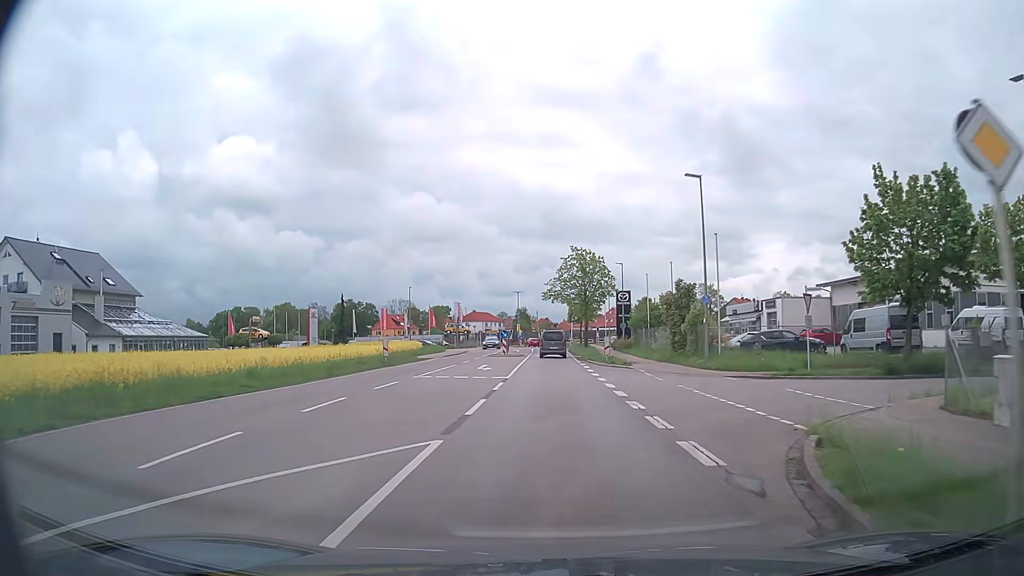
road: secondary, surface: asphalt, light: Day
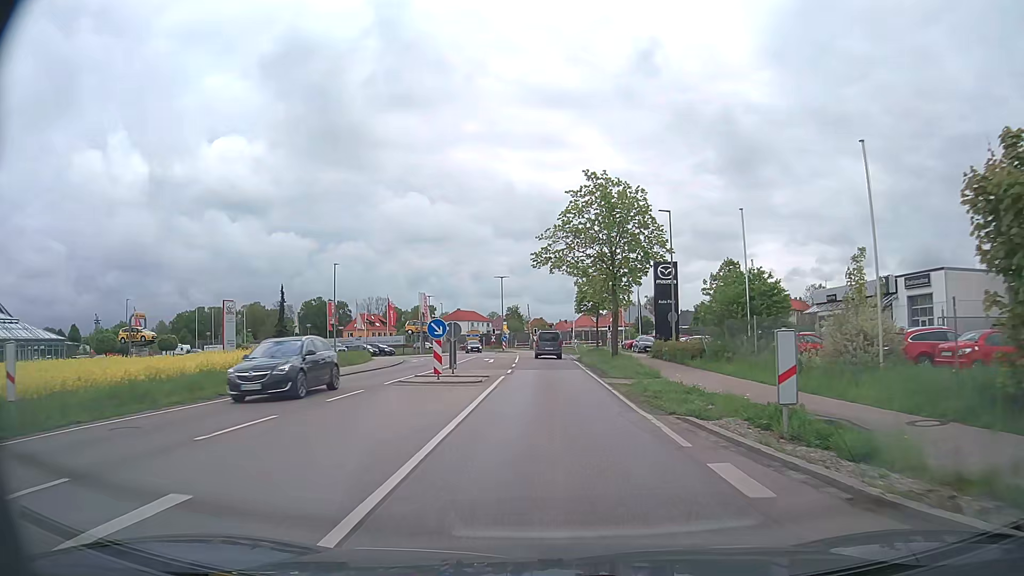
(-0.1, +28.8) m; 0°
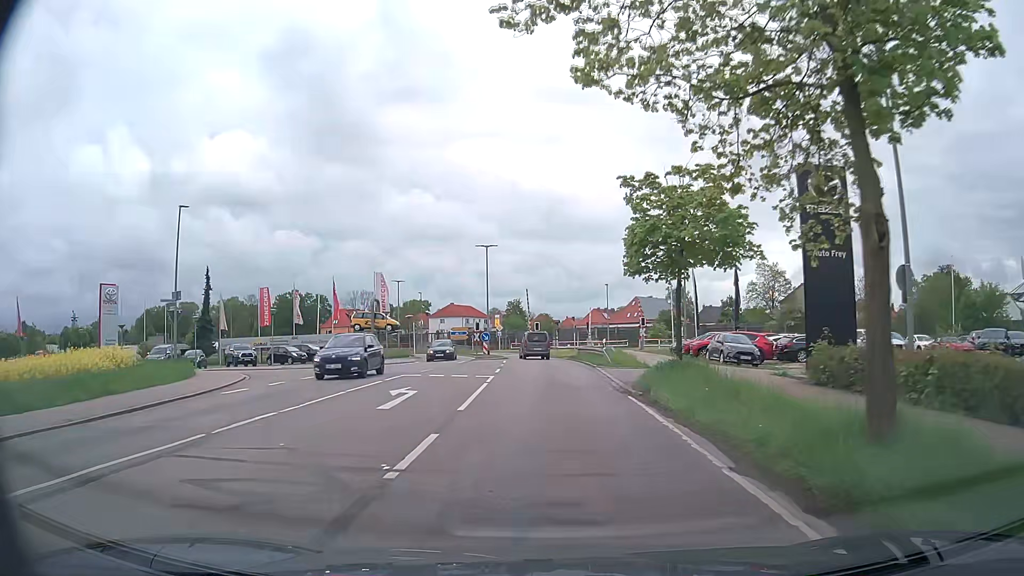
(0.0, +26.2) m; 0°
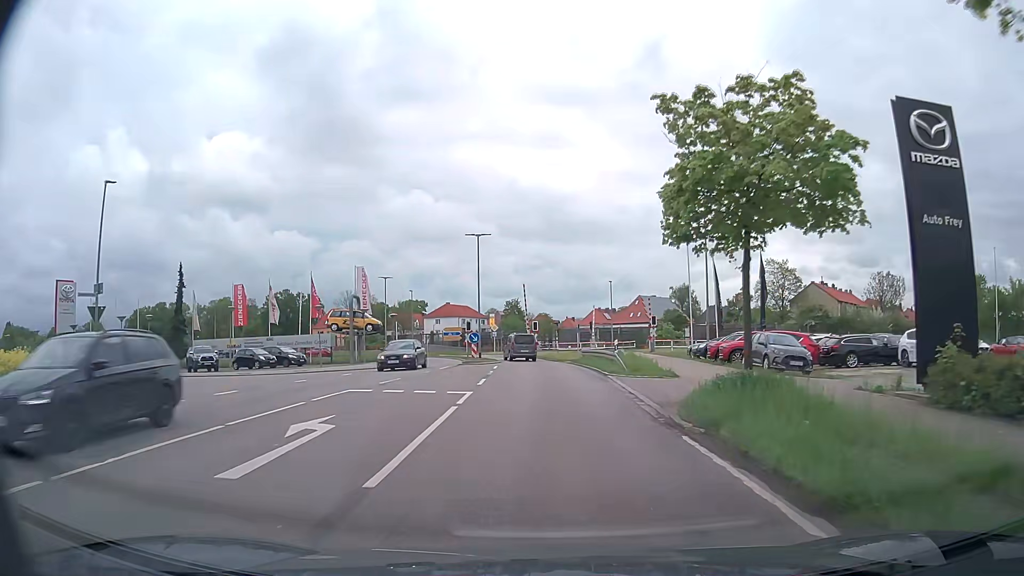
(0.0, +6.4) m; 0°
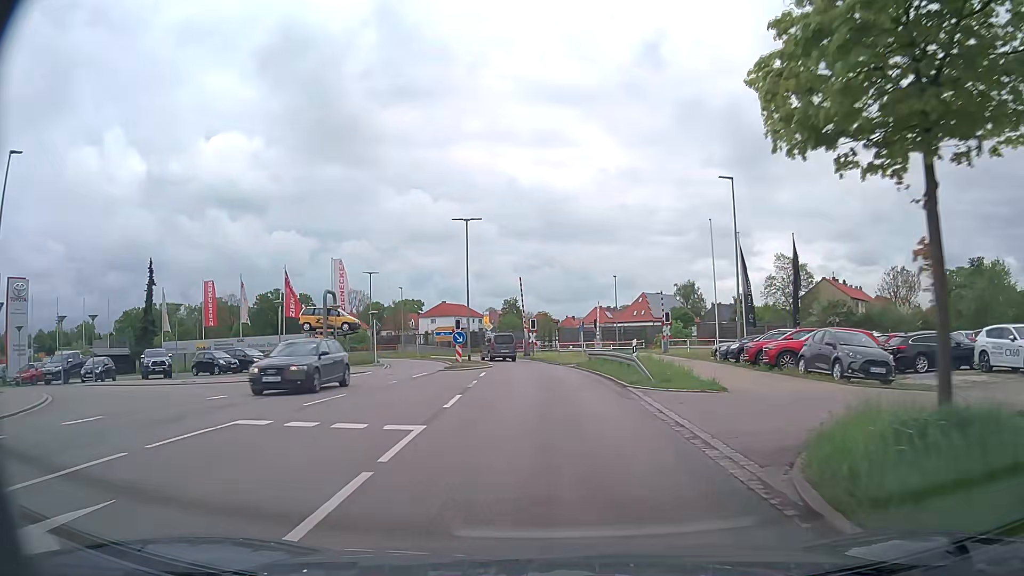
(0.0, +6.3) m; +1°
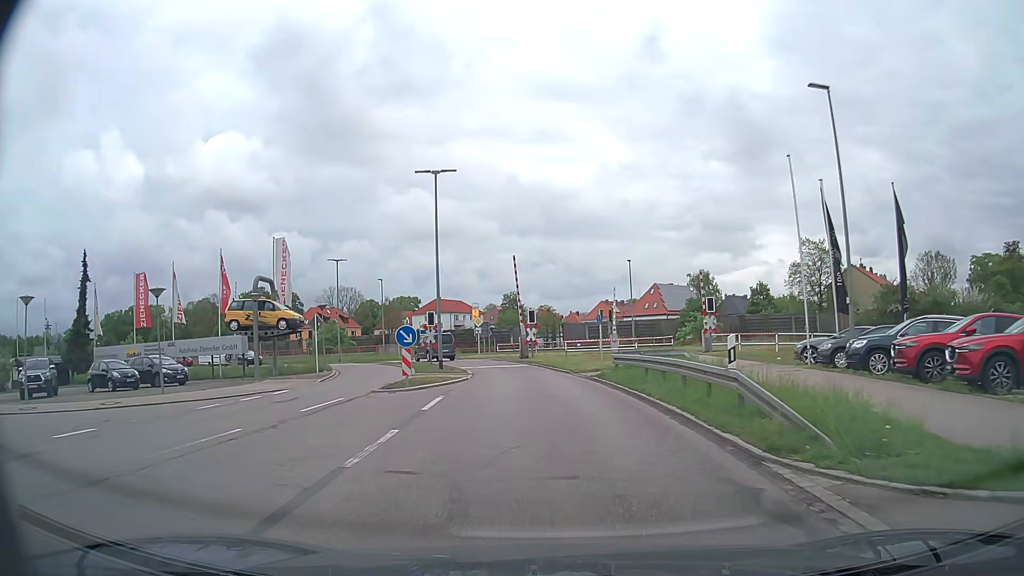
(-0.1, +12.0) m; -1°
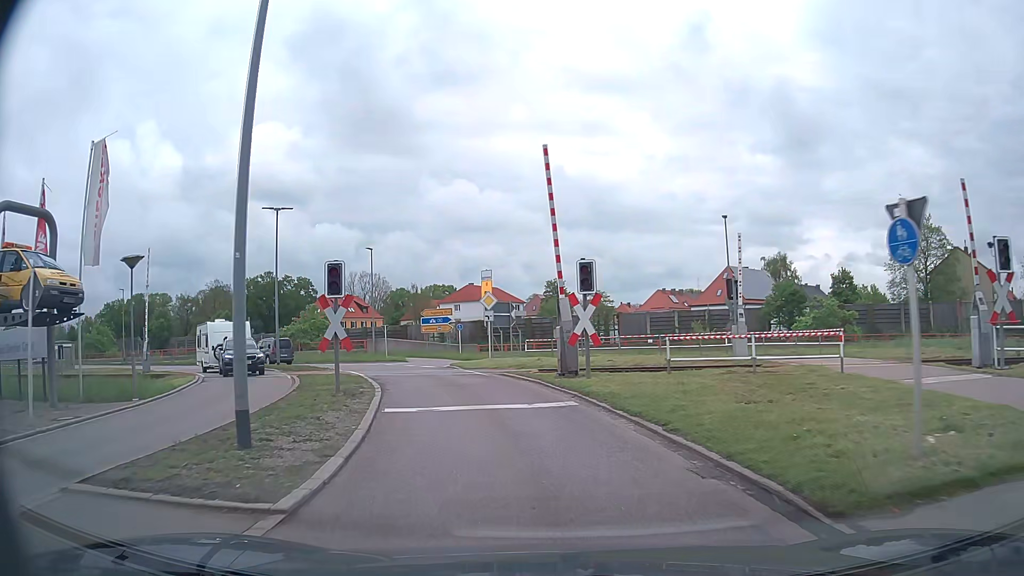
(-0.4, +22.0) m; -3°
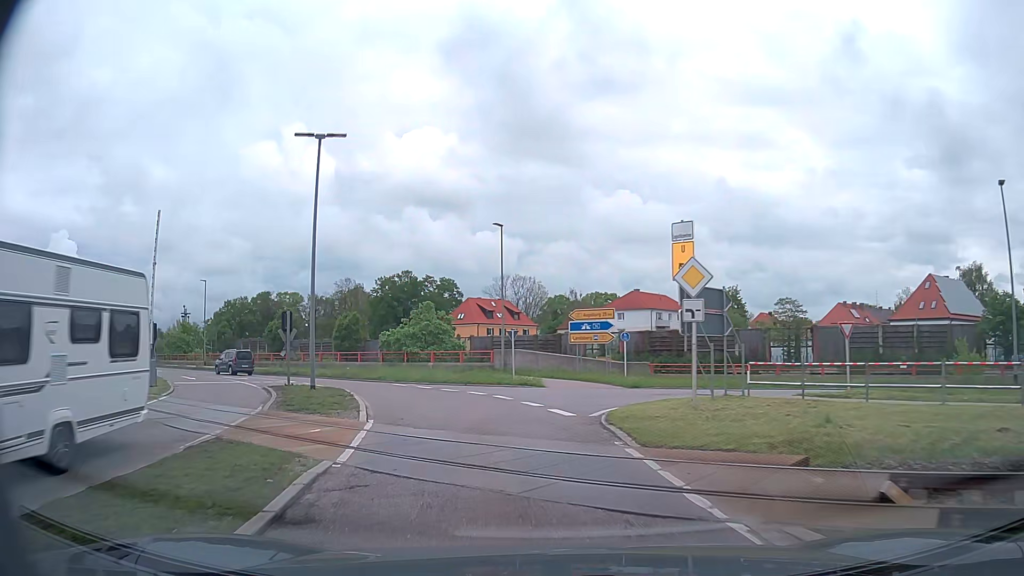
(-1.7, +15.9) m; -14°
(-1, +10) (-3, +20) (-7, +29) (-12, +37) (-19, +44) (-27, +51) (-34, +57) (-42, +63) (-50, +69) (-59, +75) m
